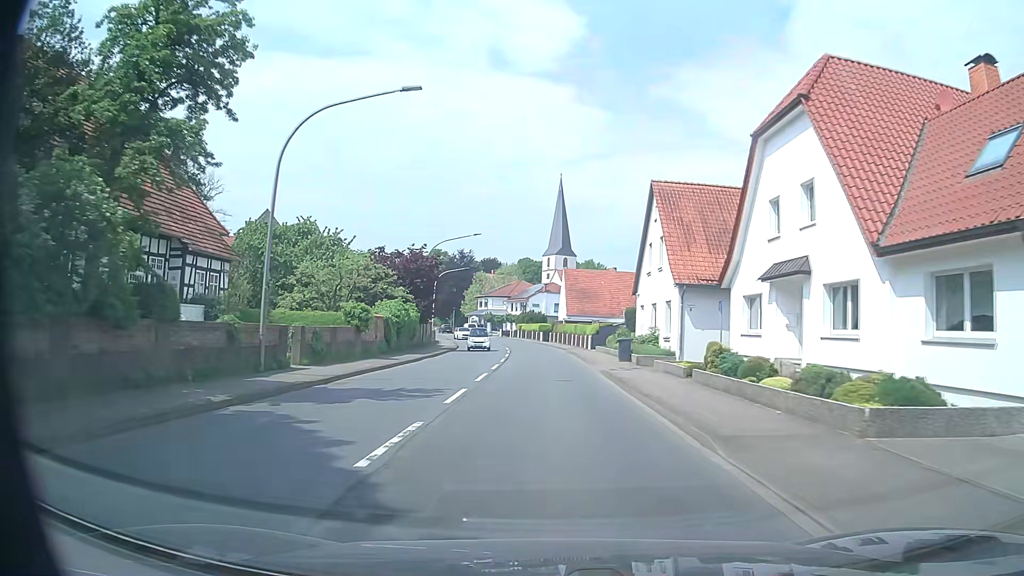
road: primary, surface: asphalt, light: Day
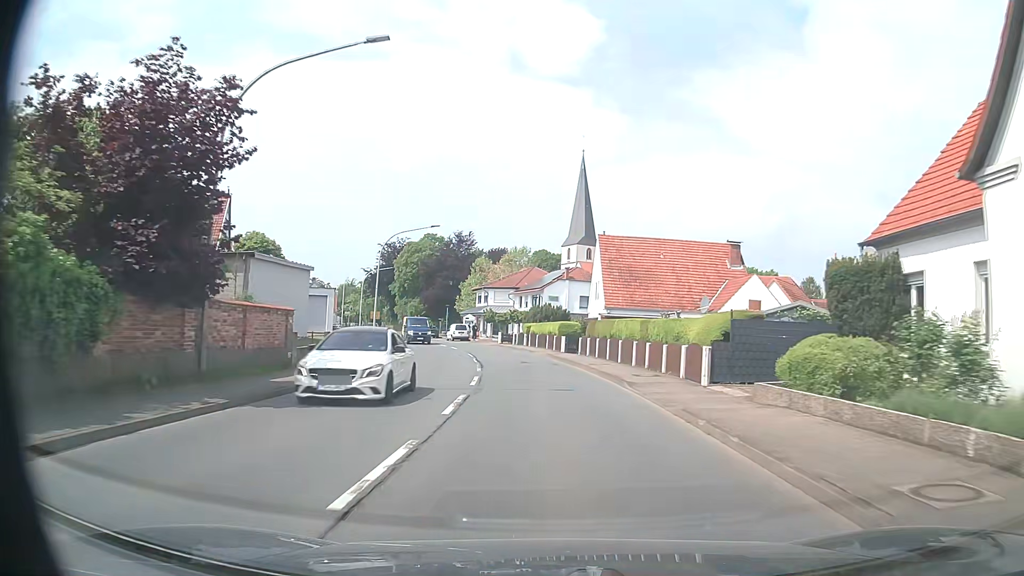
(-0.7, +32.2) m; -2°
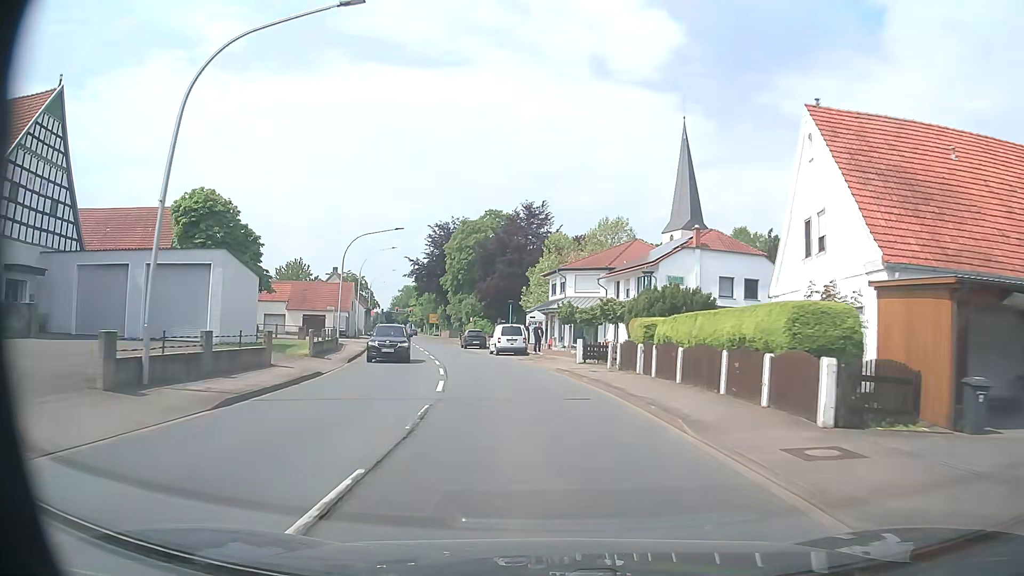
(-1.4, +32.1) m; -7°
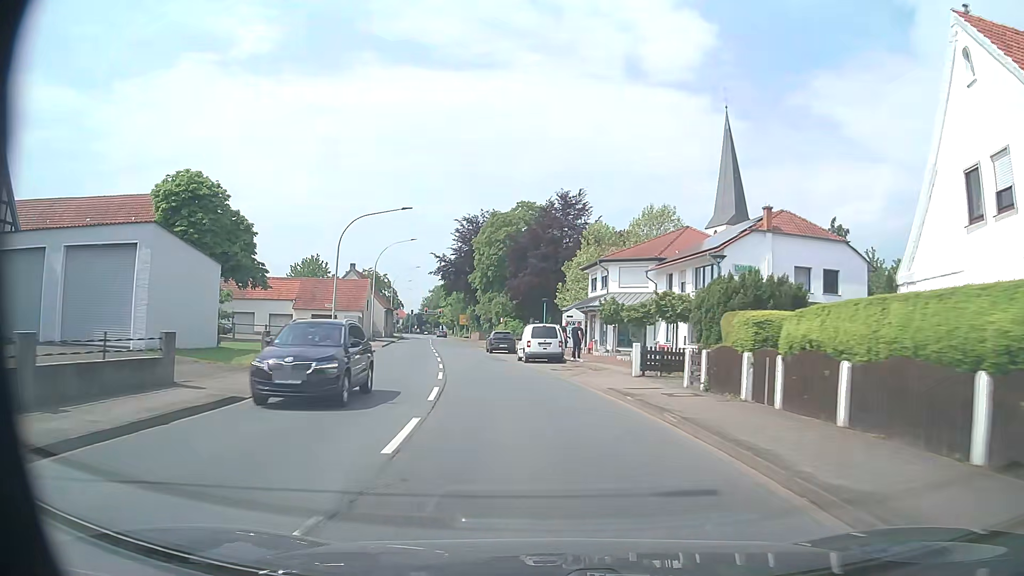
(-0.2, +8.0) m; -3°
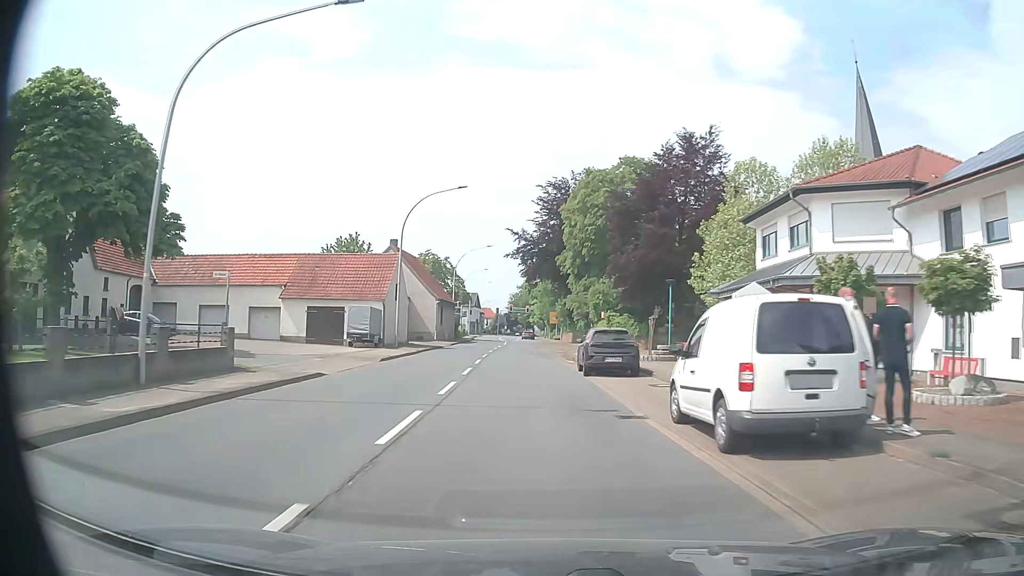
(-1.8, +24.1) m; -8°
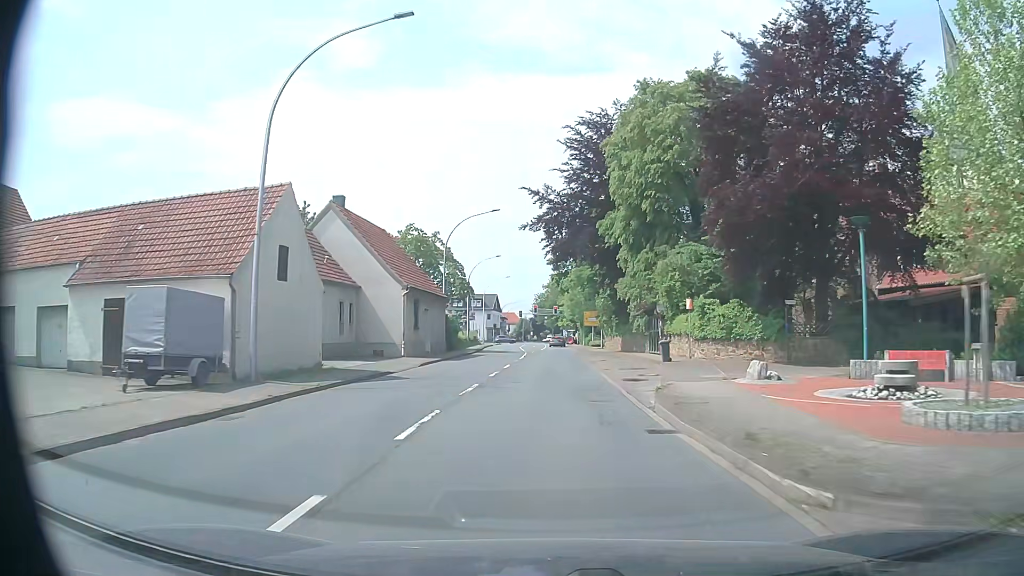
(-0.9, +24.2) m; -2°
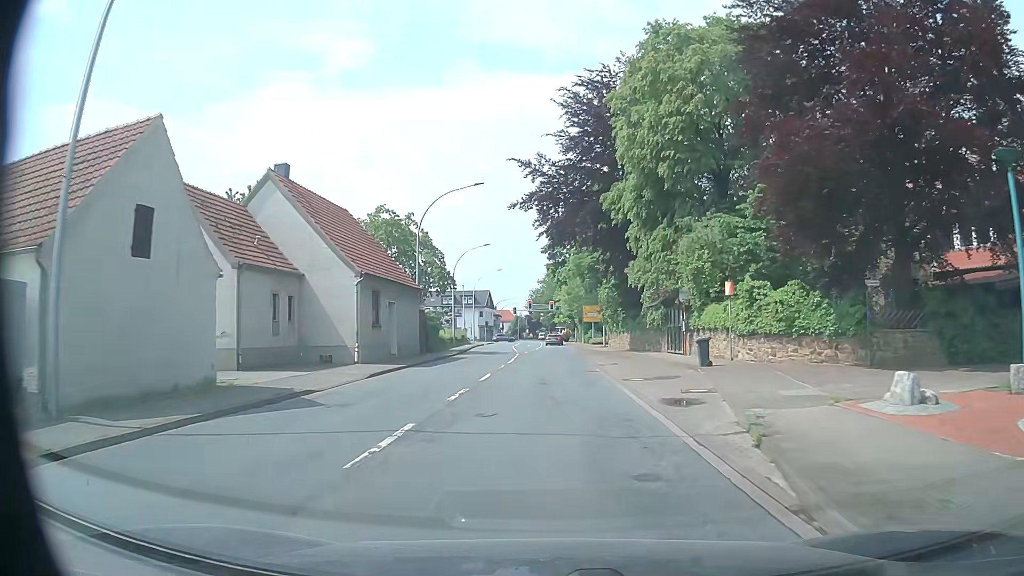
(0.0, +8.0) m; 0°
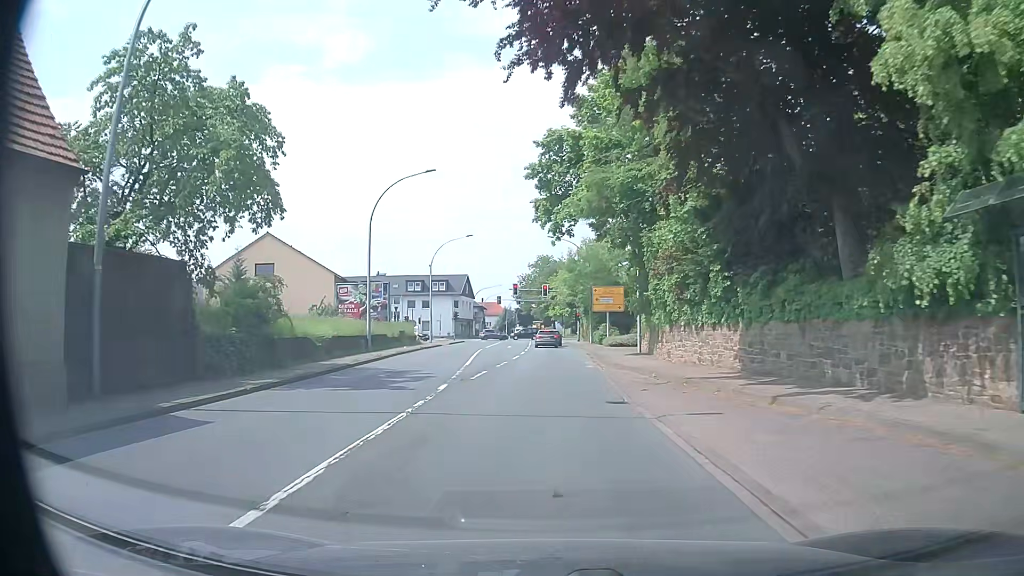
(+0.2, +28.5) m; 0°
(0, +10) (0, +20) (0, +30) (0, +40) (+1, +50) (0, +60) (0, +70) (0, +80) (0, +90) (0, +100) m
